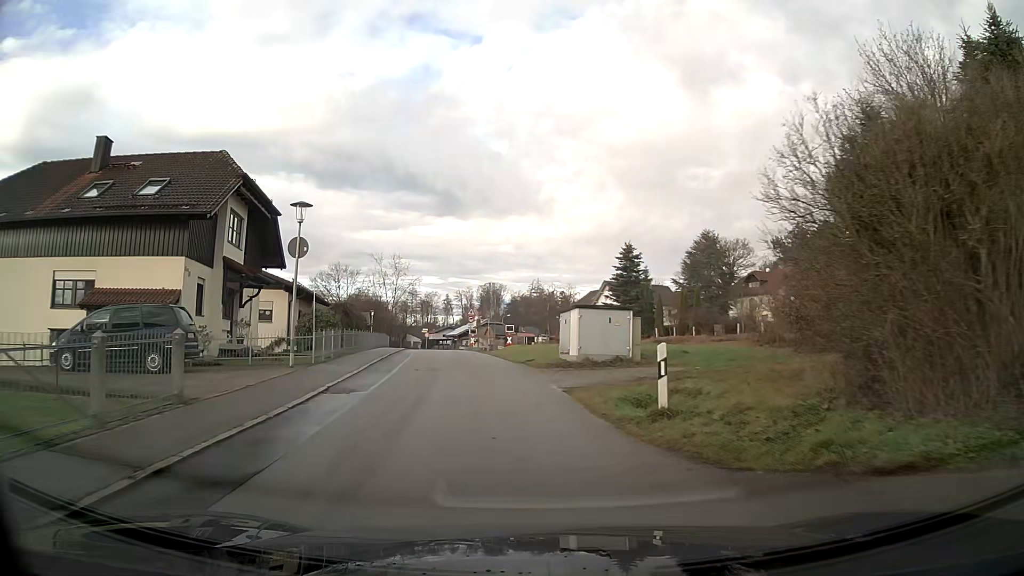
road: secondary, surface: asphalt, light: Day
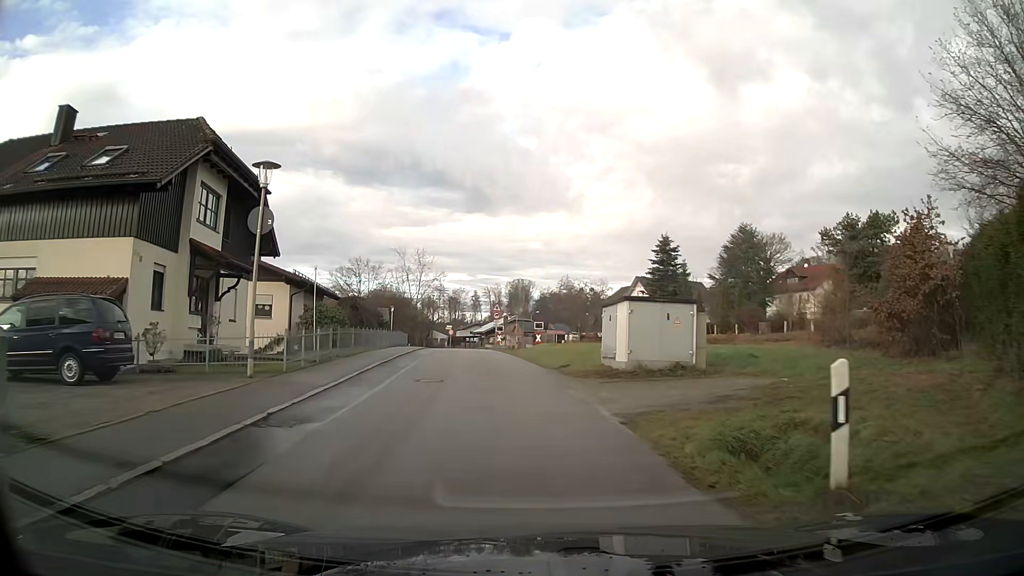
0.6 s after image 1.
(-0.1, +4.7) m; -2°
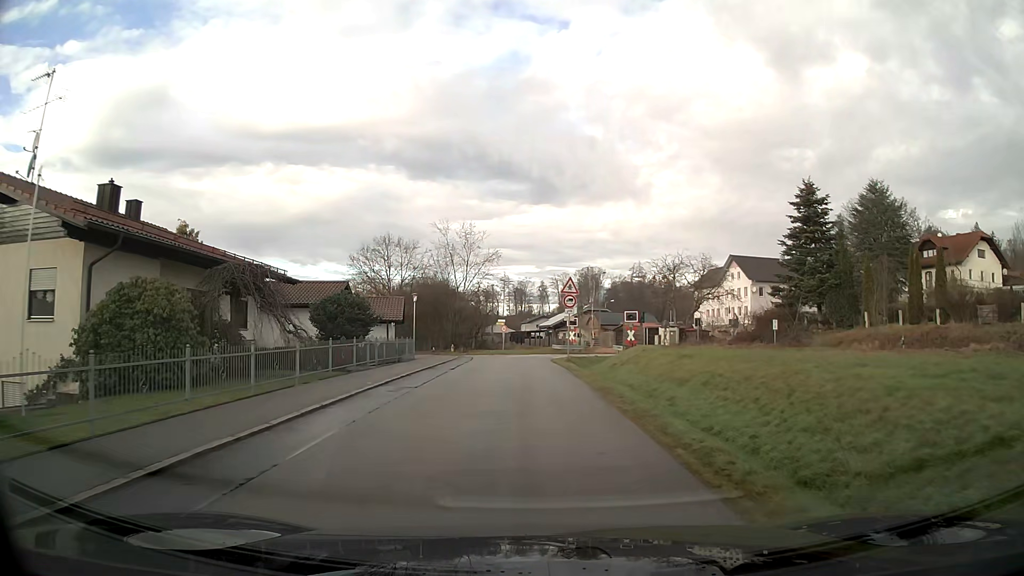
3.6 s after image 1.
(-1.3, +23.0) m; -5°
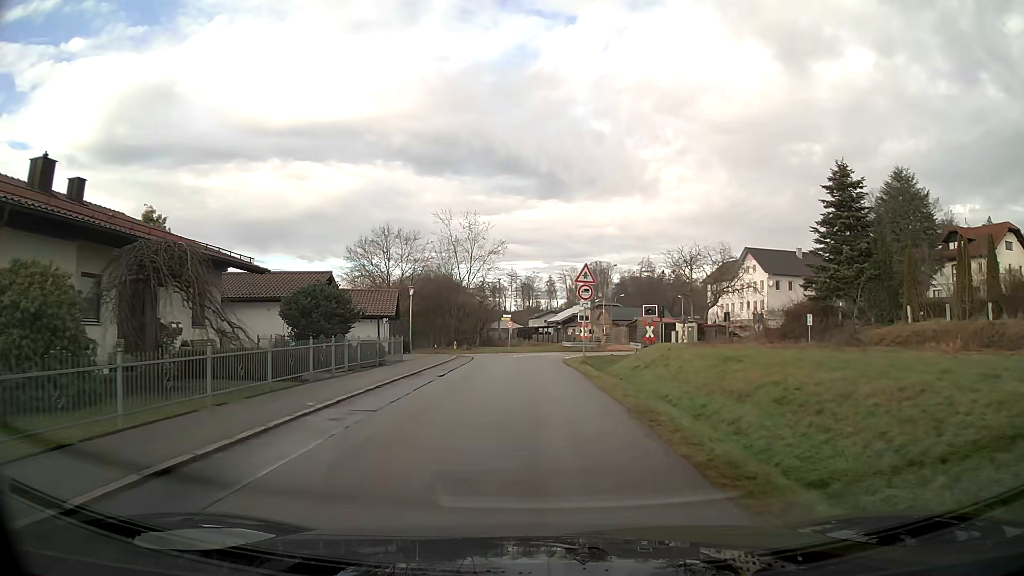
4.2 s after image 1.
(0.0, +4.6) m; -1°
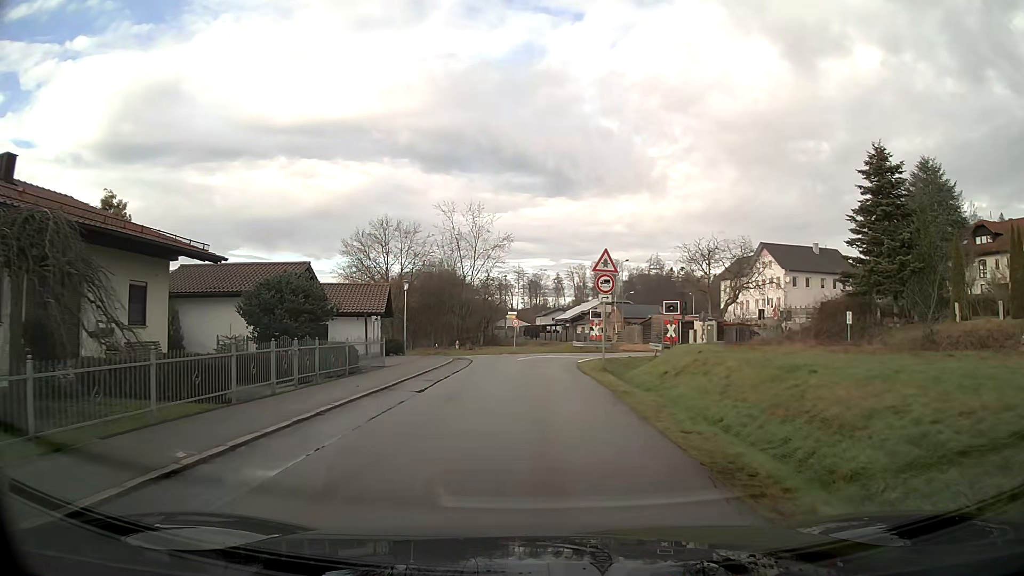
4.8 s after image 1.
(0.0, +4.4) m; -1°
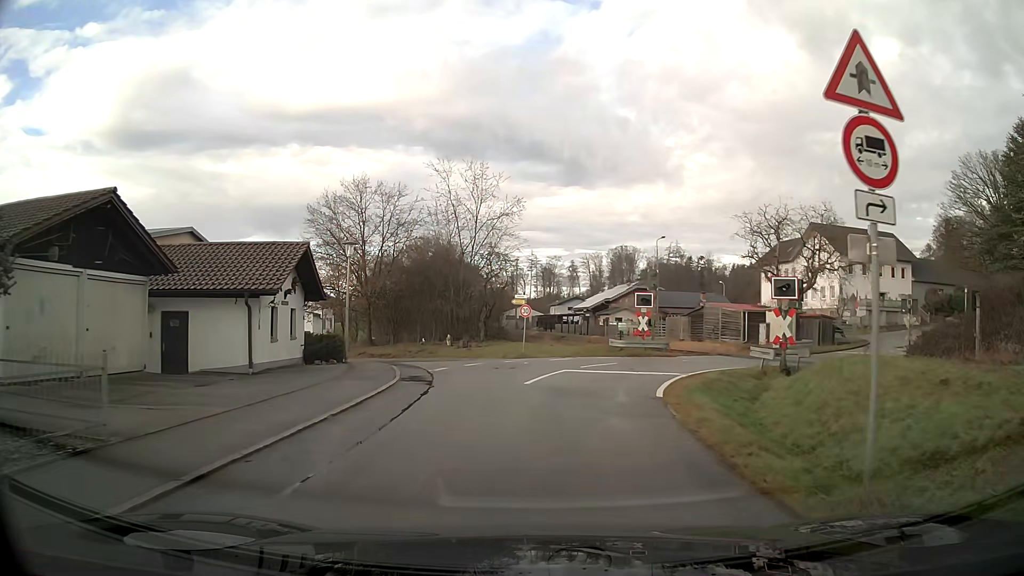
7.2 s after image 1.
(-0.2, +15.6) m; 0°
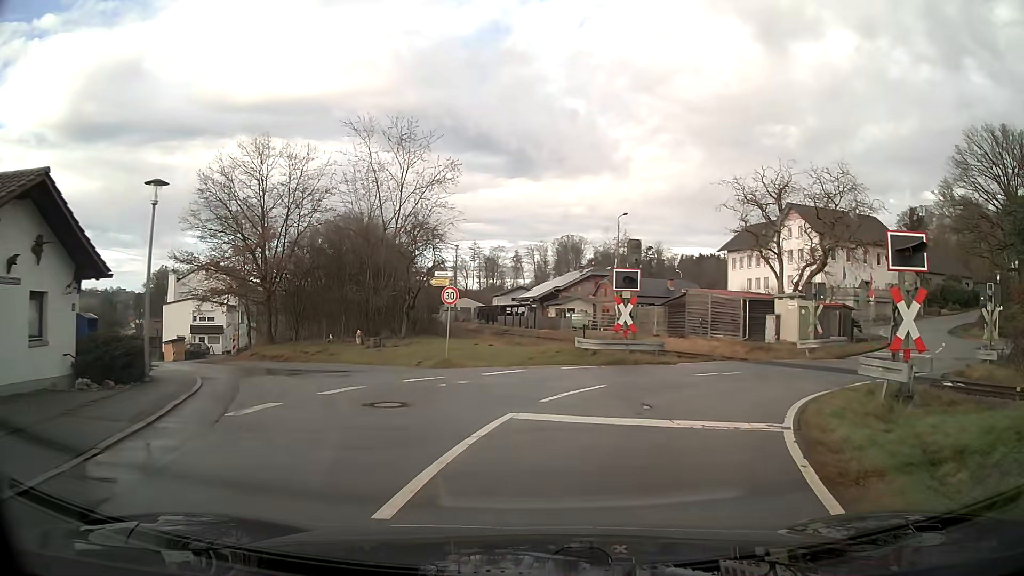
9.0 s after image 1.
(+0.5, +10.9) m; +7°
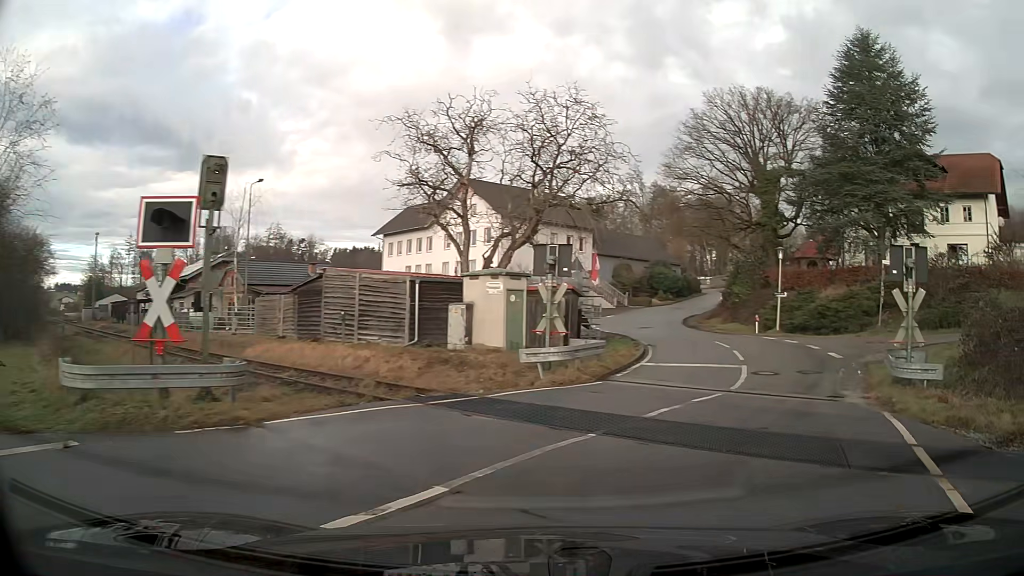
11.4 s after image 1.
(+3.1, +12.7) m; +32°
(+2, +10) (+5, +19) (+6, +29) (+4, +39) (+5, +49) (+7, +59) (+11, +68) (+14, +77) (+17, +87) (+21, +96) m
